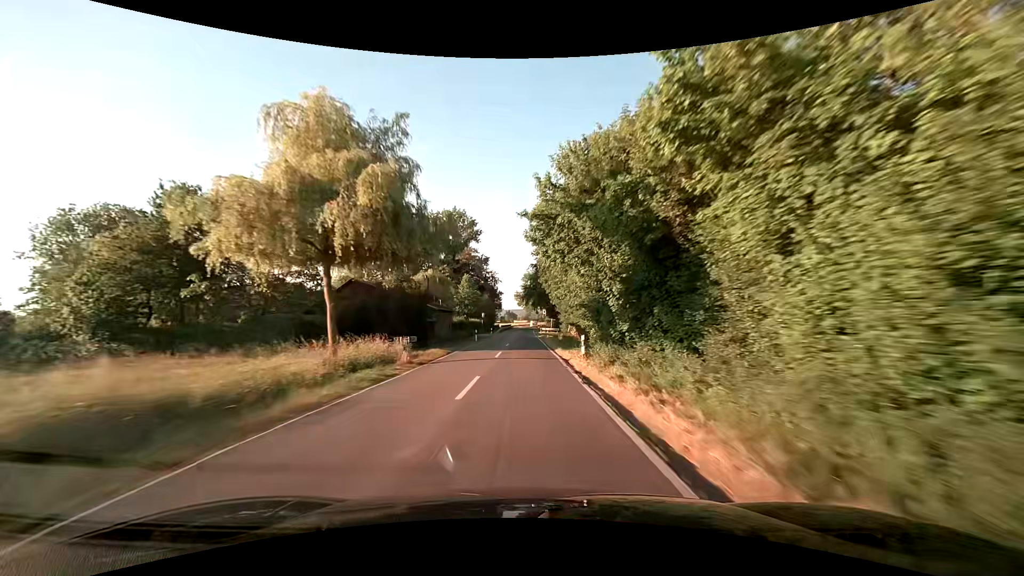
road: secondary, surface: asphalt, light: Day
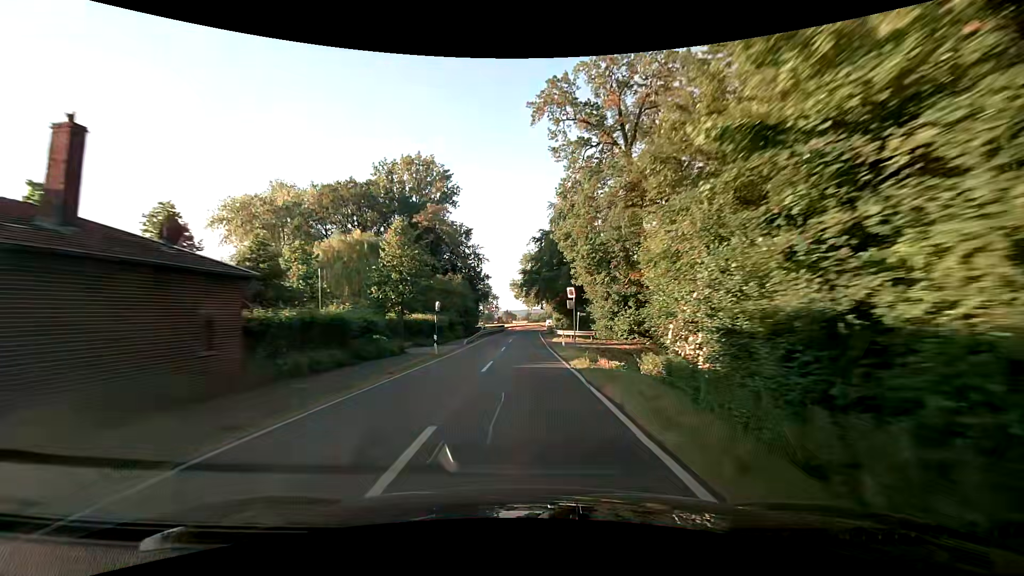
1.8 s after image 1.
(0.0, +42.8) m; 0°
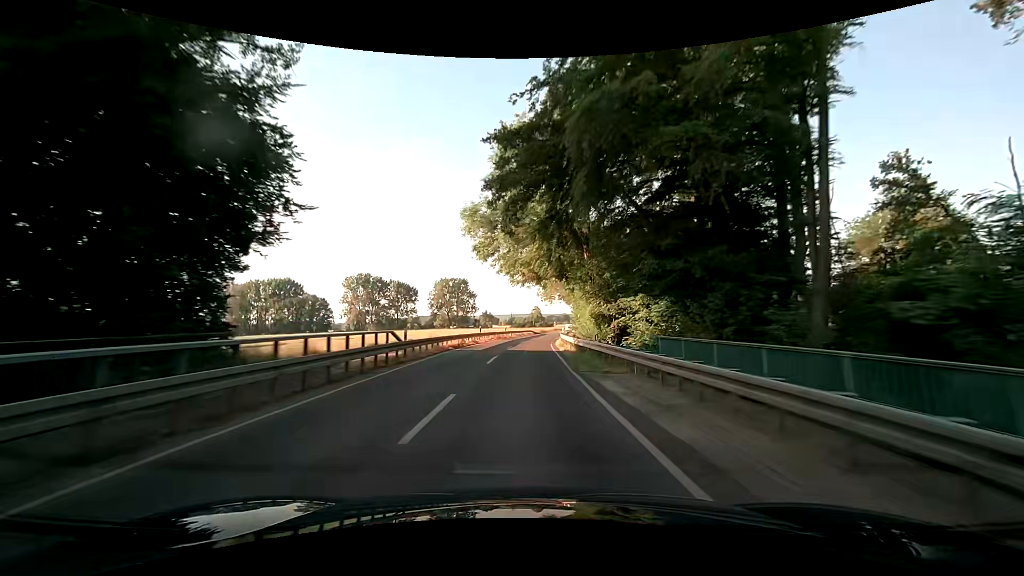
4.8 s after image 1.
(+0.7, +69.3) m; +2°
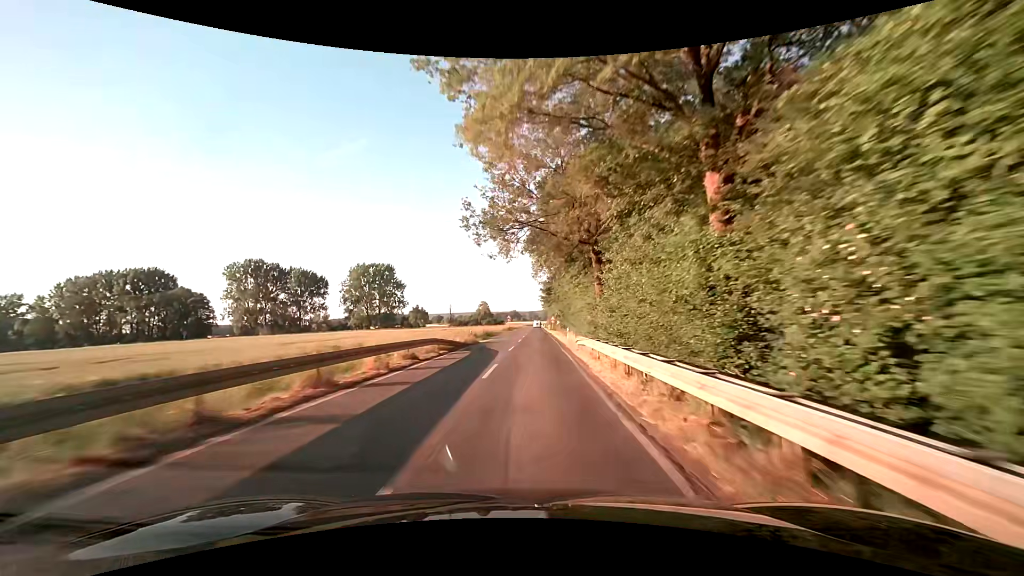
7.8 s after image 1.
(+2.9, +66.0) m; +5°
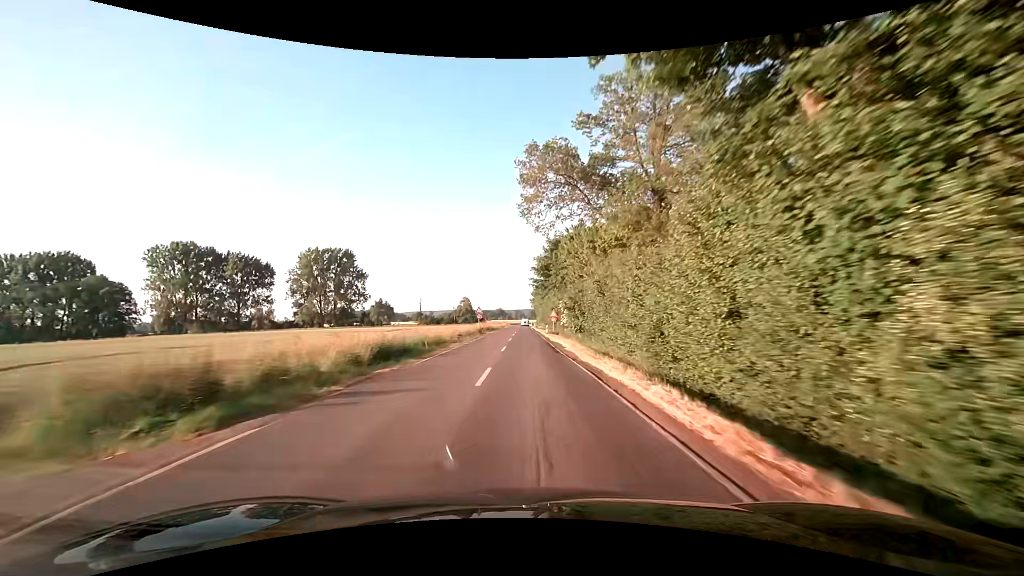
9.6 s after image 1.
(+0.7, +37.9) m; +2°
(0, +10) (0, +20) (0, +30) (0, +40) (0, +50) (0, +60) (0, +70) (0, +80) (0, +90) (0, +100) m
